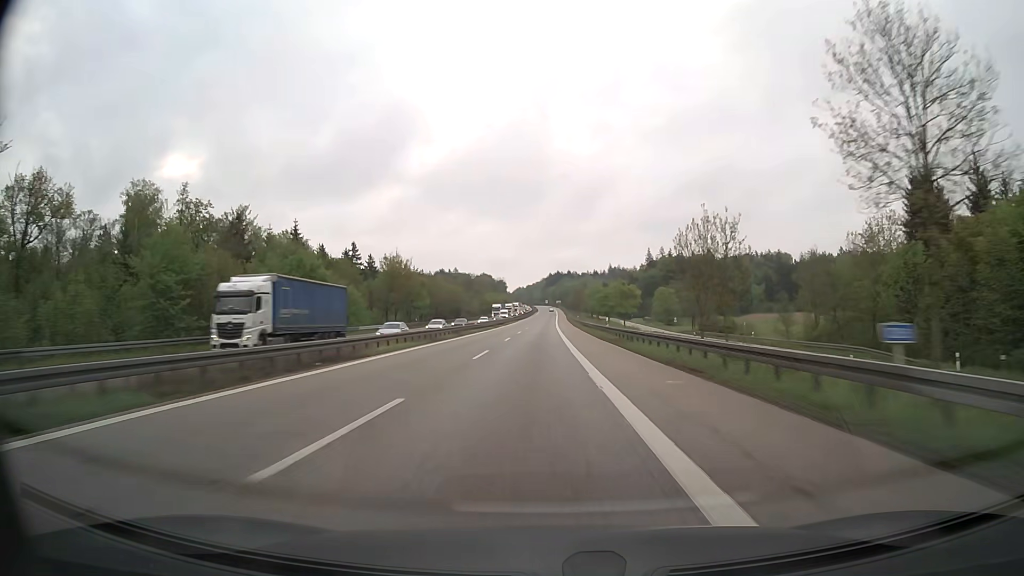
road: motorway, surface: asphalt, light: Day
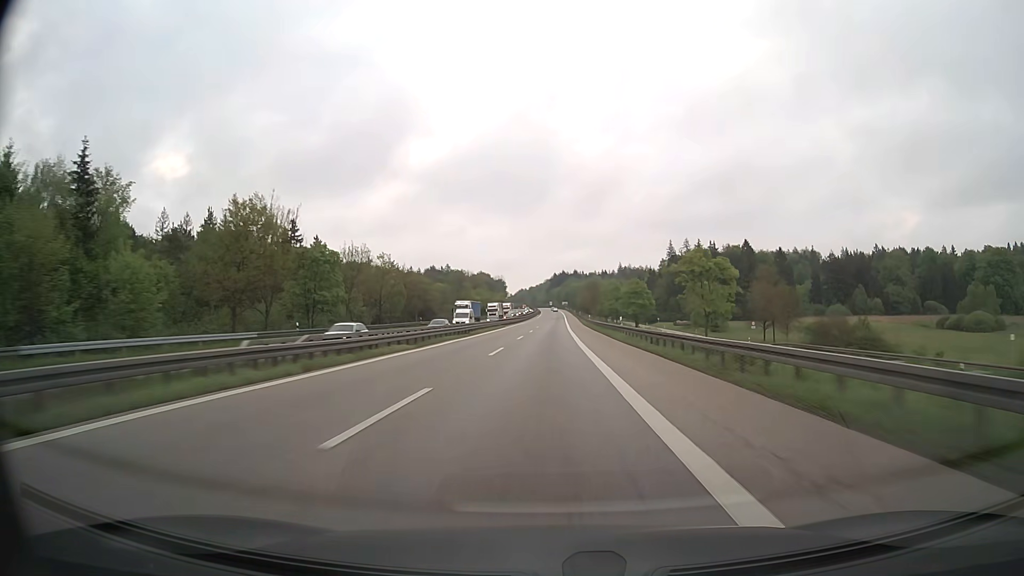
(-0.3, +52.5) m; 0°
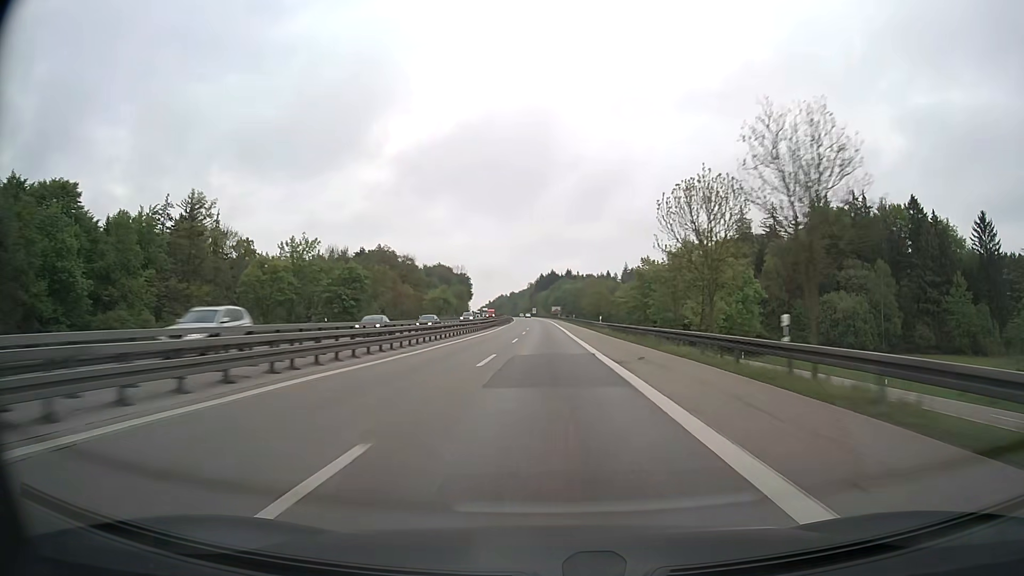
(+1.8, +132.0) m; +1°
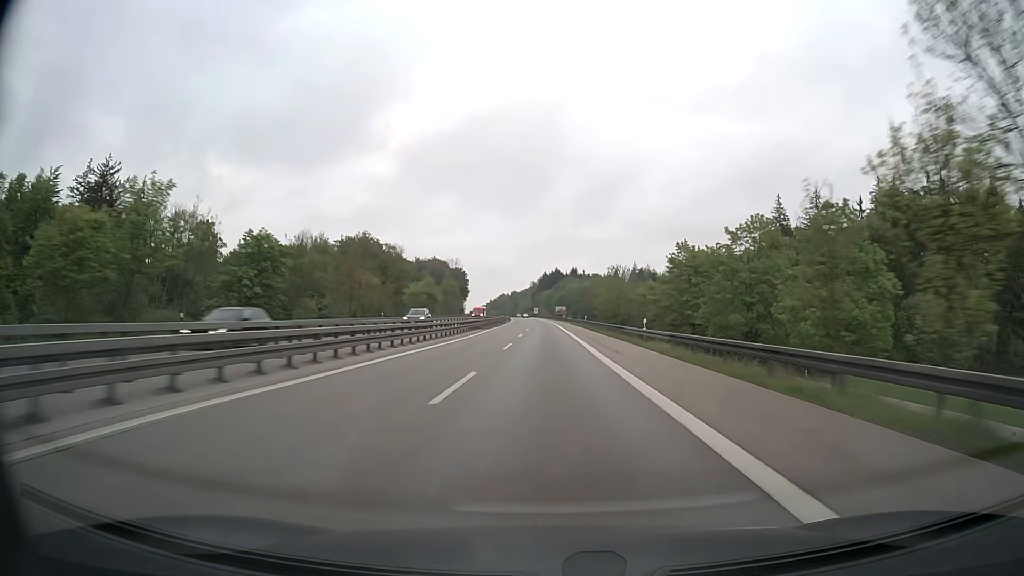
(-0.1, +26.5) m; 0°
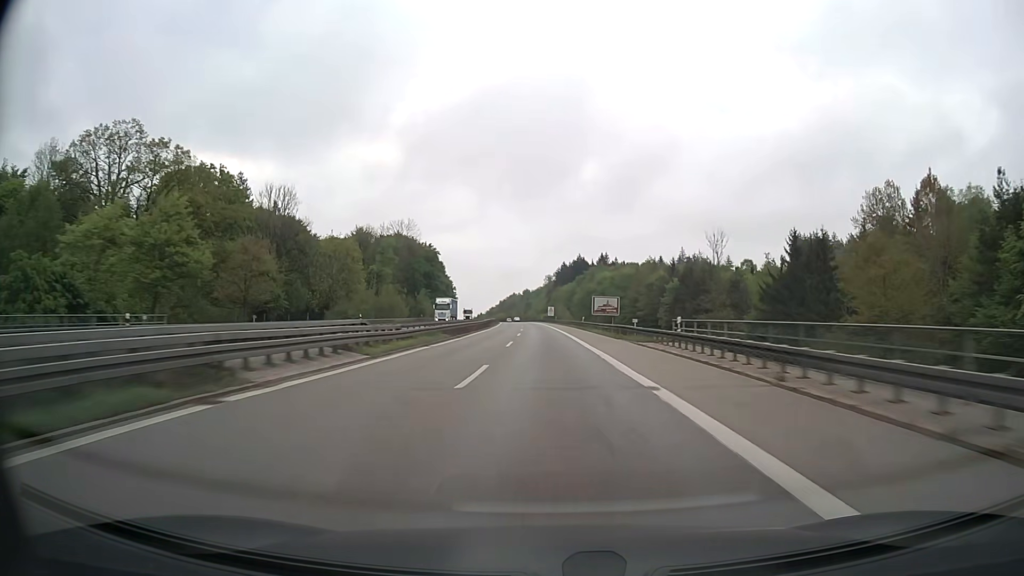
(-0.8, +105.8) m; -1°
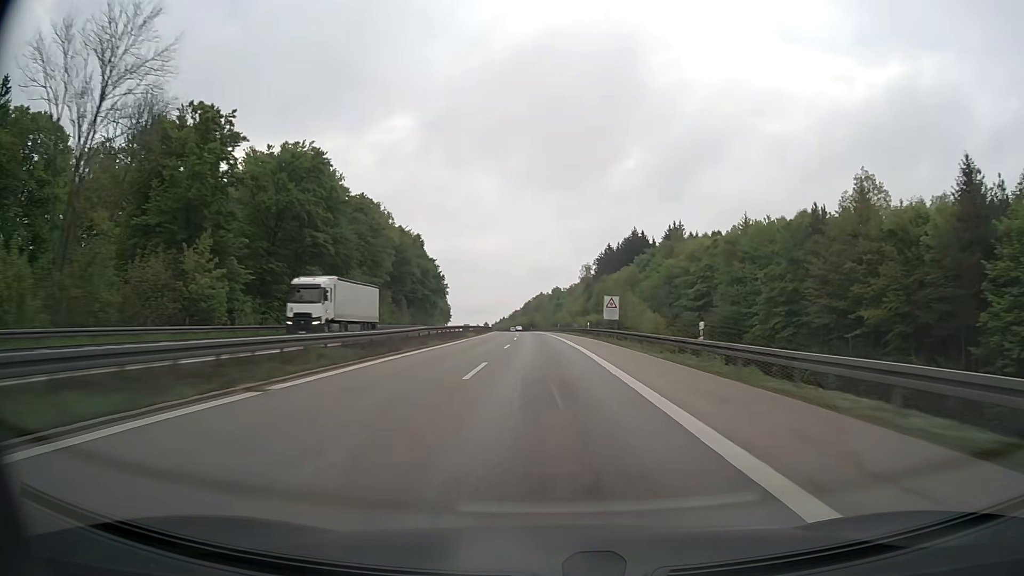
(-2.2, +105.8) m; -3°
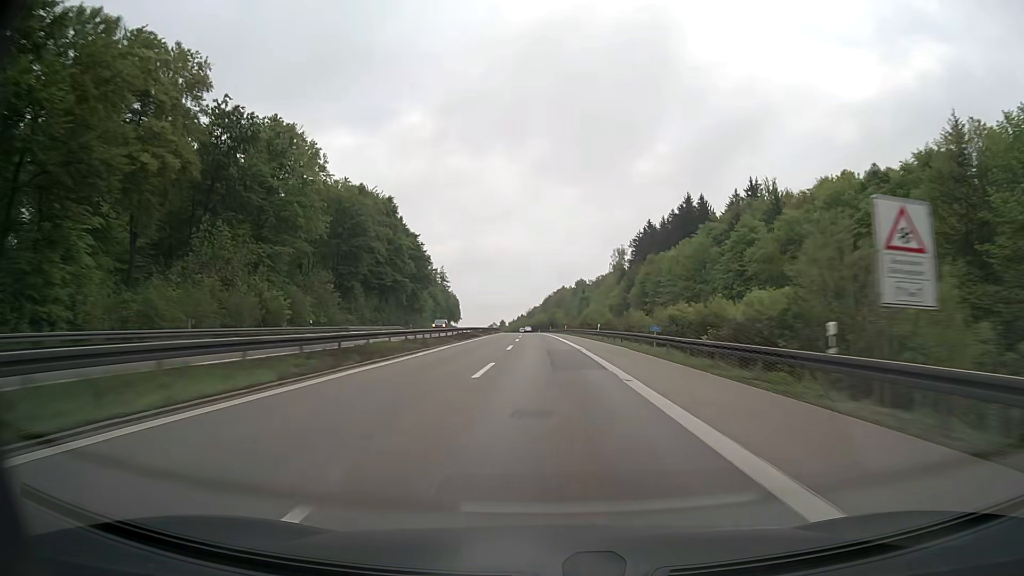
(-0.9, +52.9) m; -2°
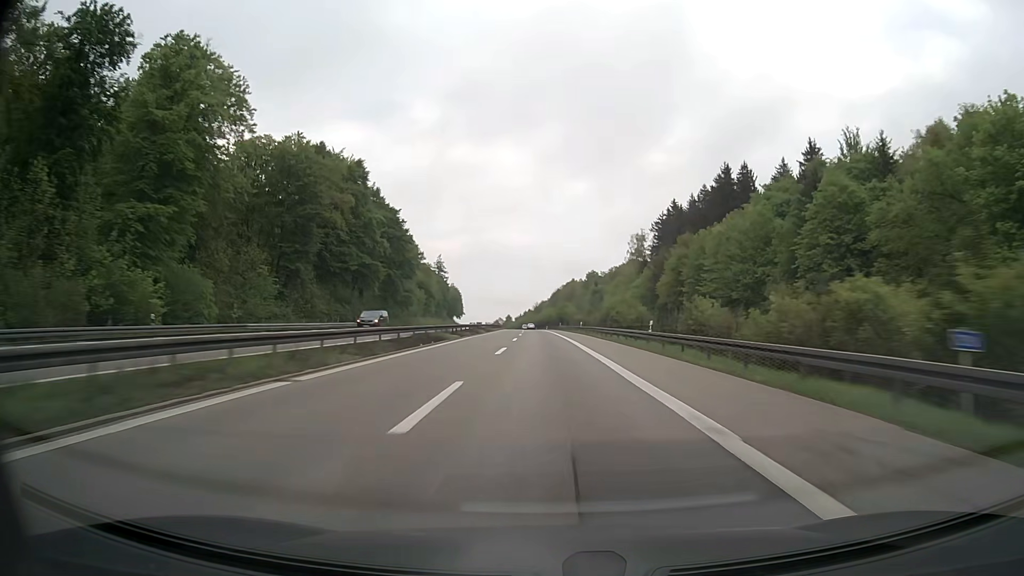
(-0.2, +26.4) m; -1°
